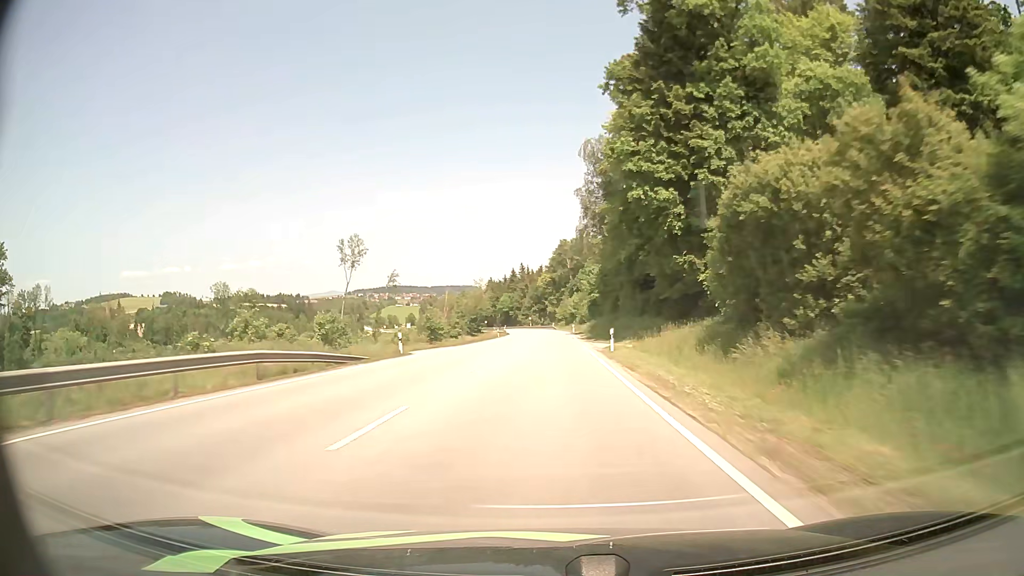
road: primary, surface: asphalt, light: Day
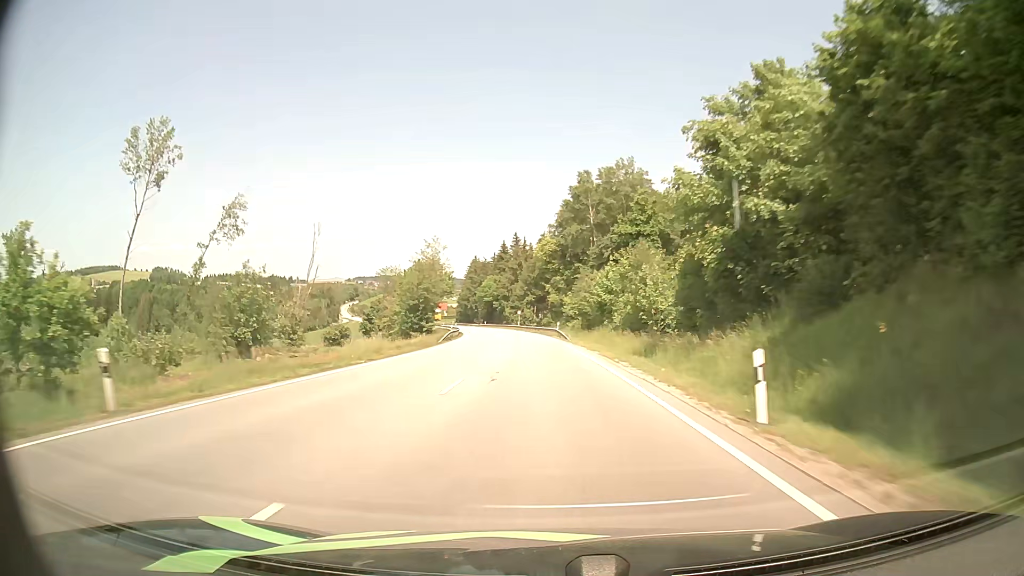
(+0.4, +78.1) m; 0°
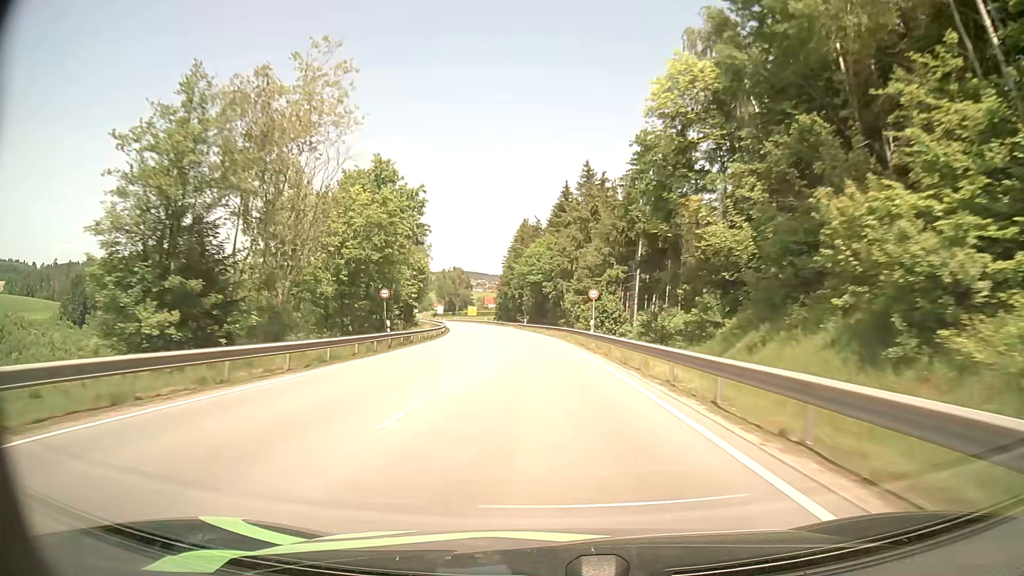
(-3.3, +76.7) m; -6°
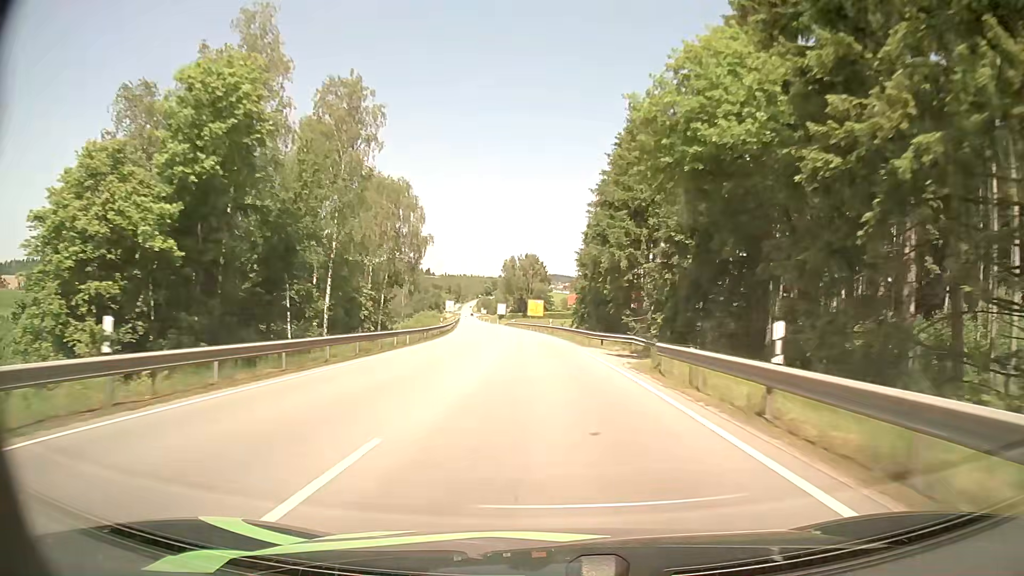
(-4.8, +73.6) m; -8°
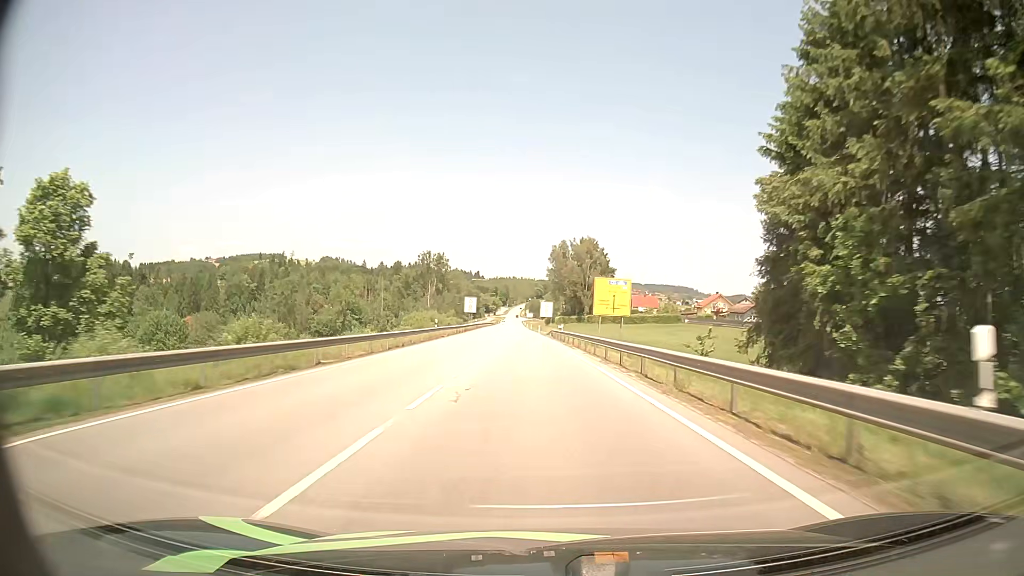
(-2.3, +56.7) m; -5°
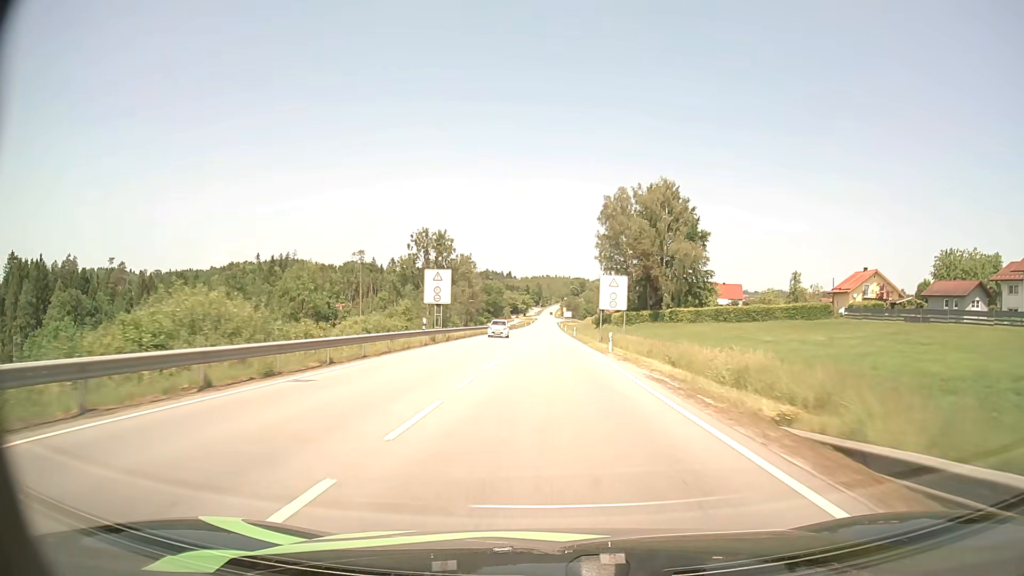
(-2.1, +69.1) m; -3°
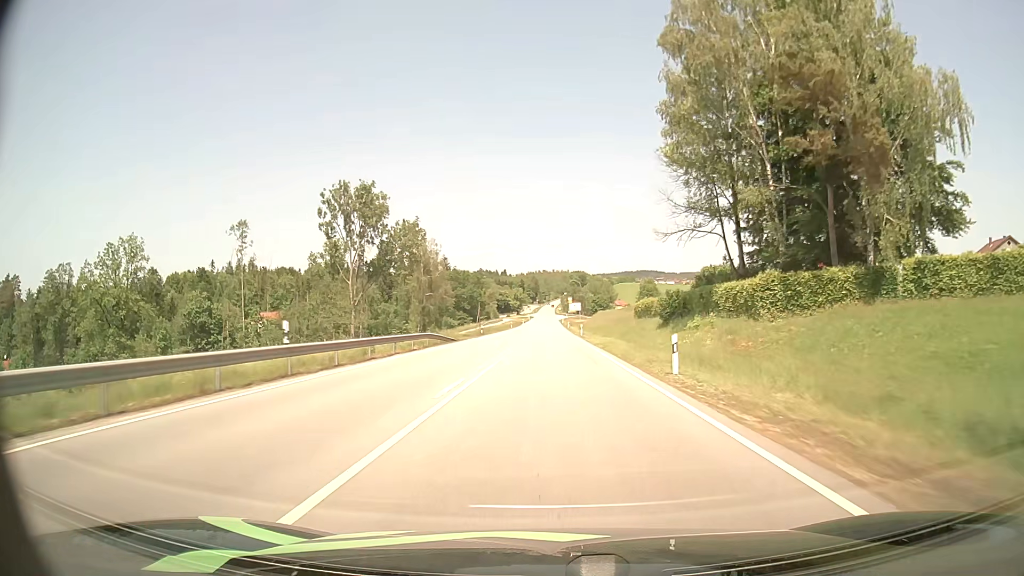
(+0.2, +67.6) m; 0°
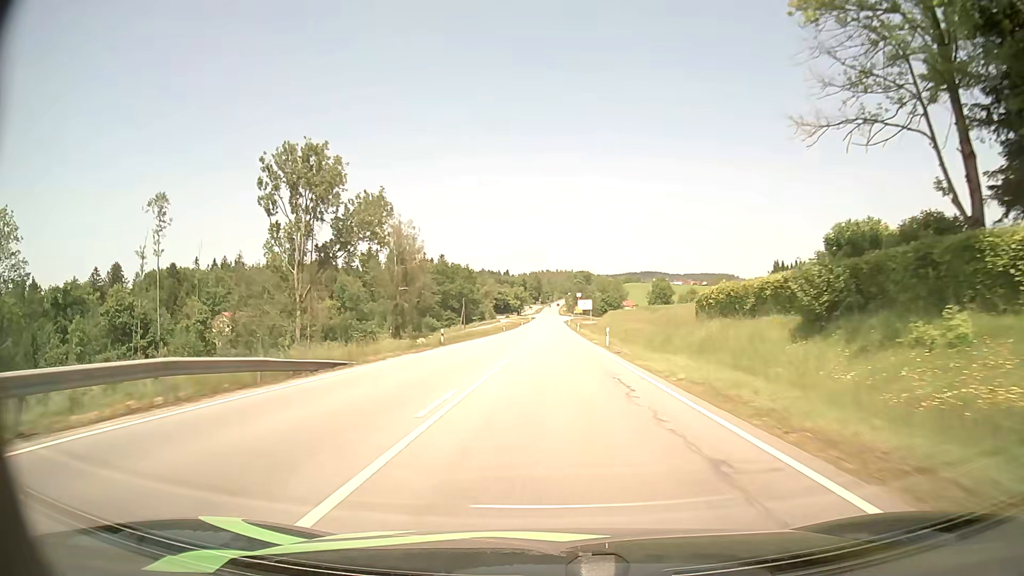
(-0.1, +26.4) m; 0°
(0, +10) (0, +20) (0, +30) (0, +40) (0, +50) (0, +60) (0, +70) (+1, +80) (+1, +90) (+1, +100) m
